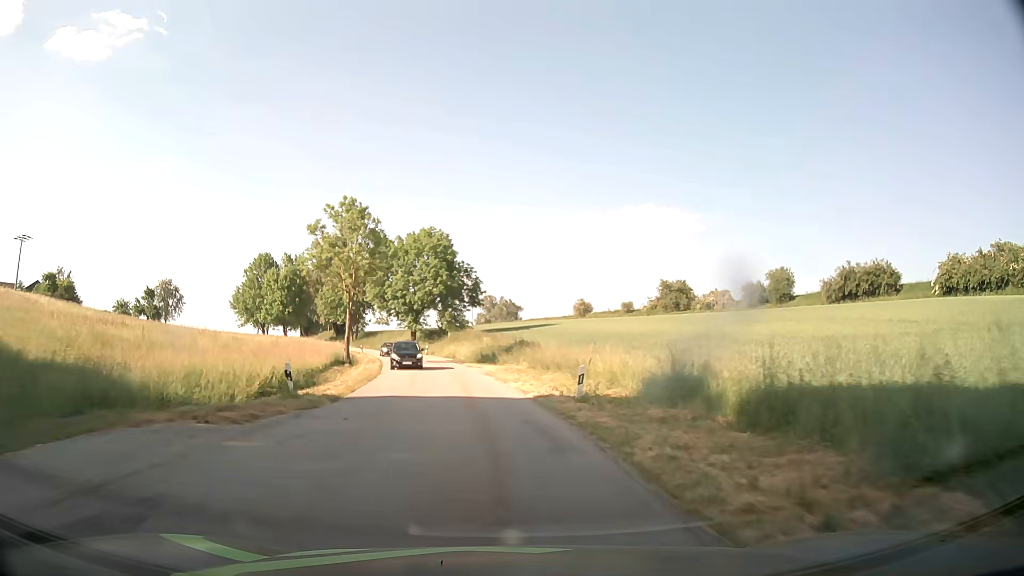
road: tertiary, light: Day
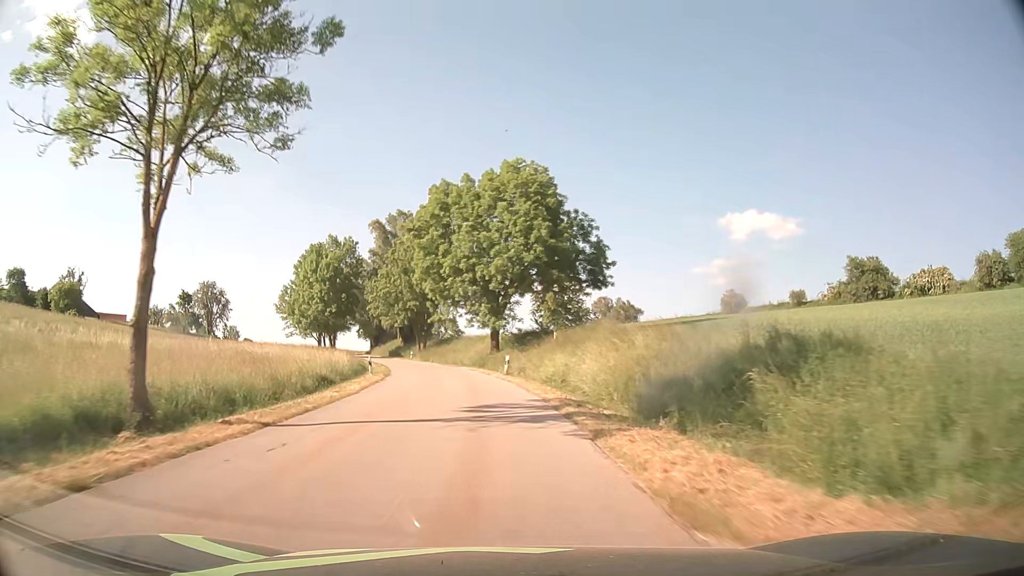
(-2.4, +38.8) m; -9°
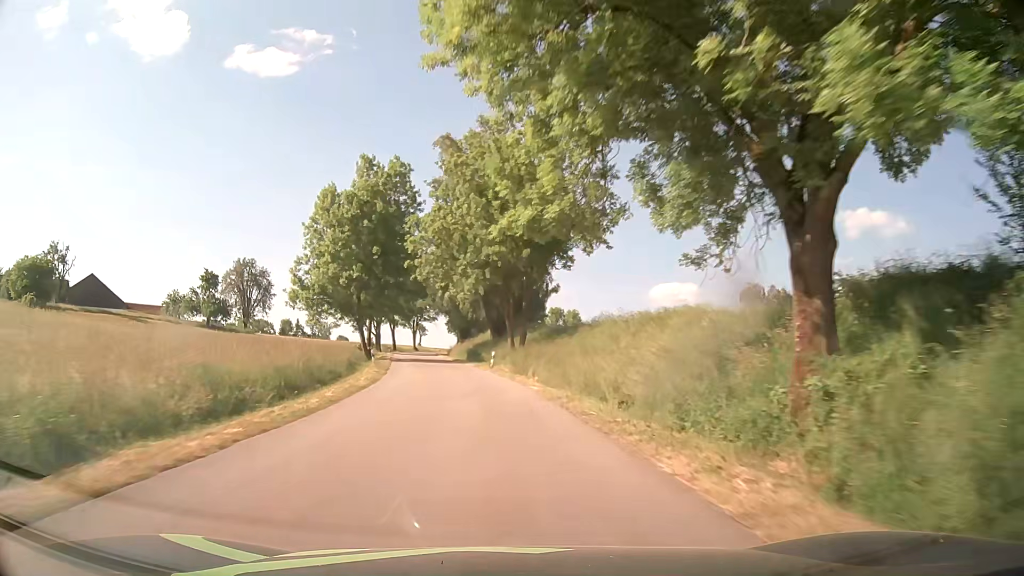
(-3.6, +44.6) m; -10°
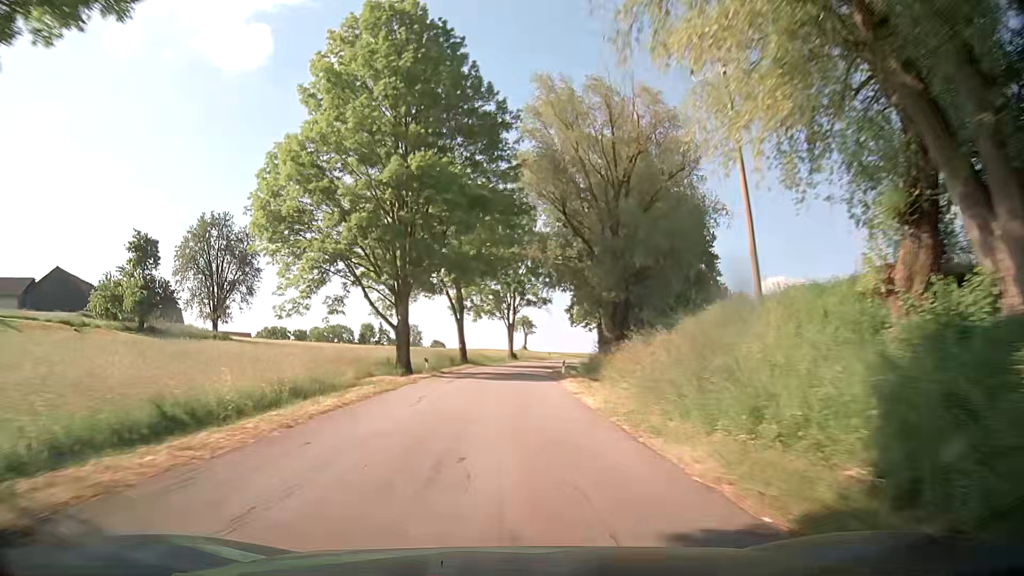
(-6.1, +57.3) m; -9°
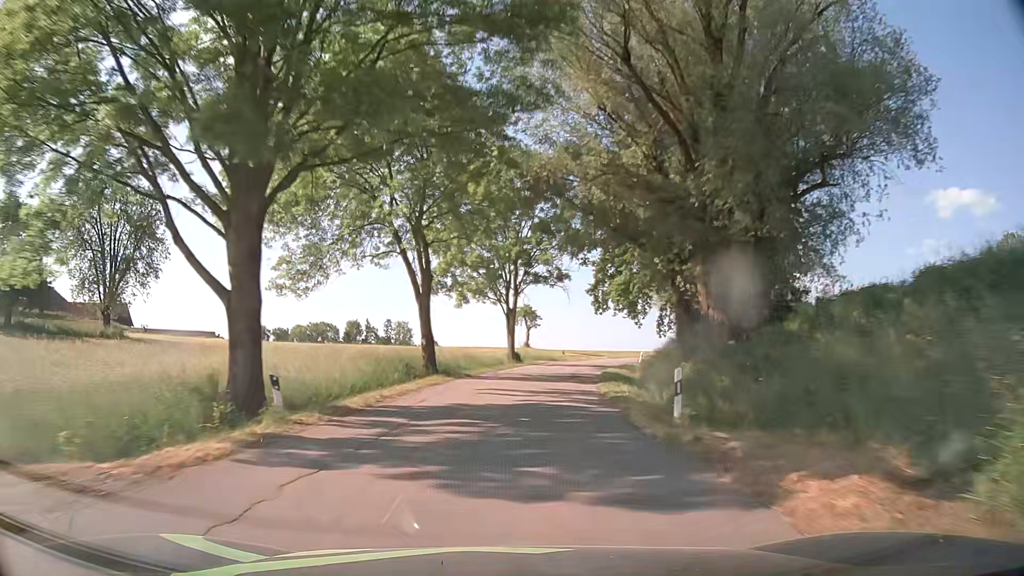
(-0.4, +22.6) m; -1°
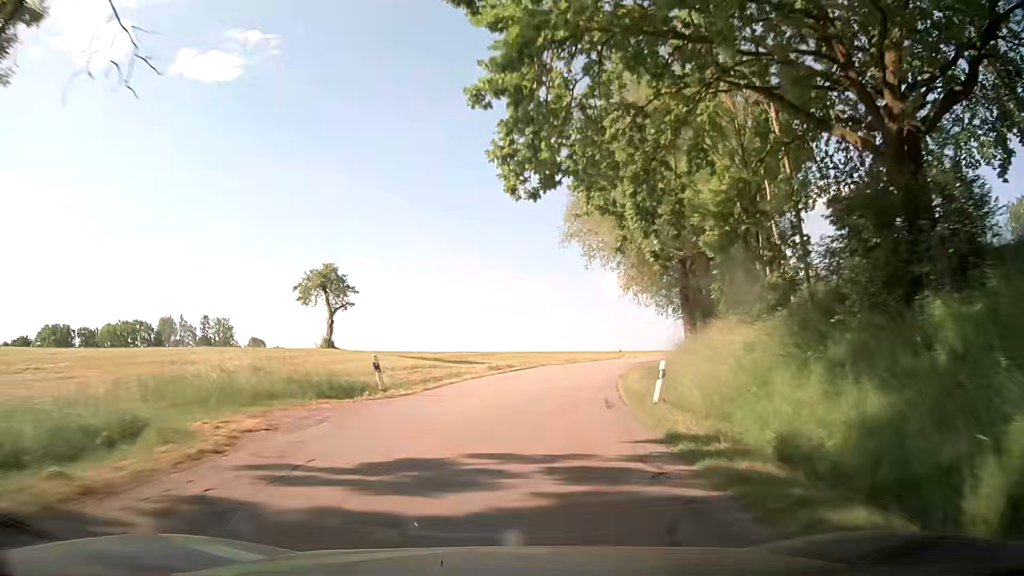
(+4.1, +43.5) m; +12°
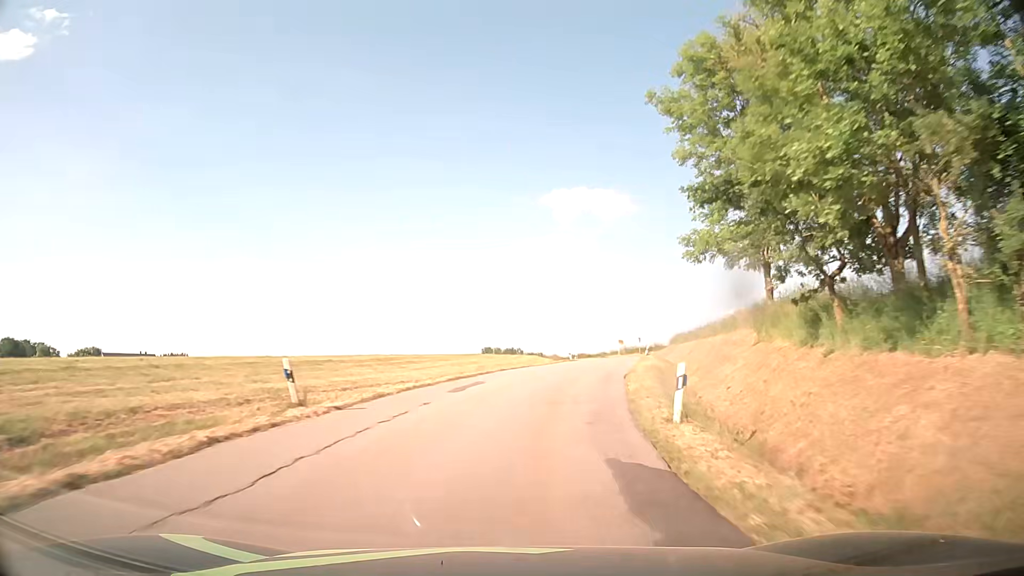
(+10.0, +51.4) m; +22°
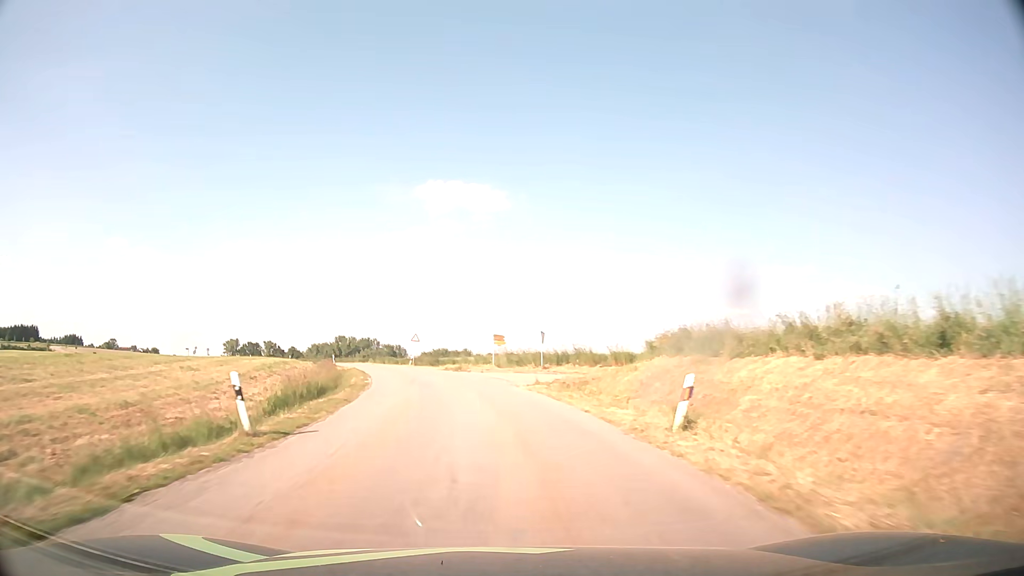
(+7.8, +50.9) m; +12°
(0, +10) (-1, +20) (-3, +30) (-5, +40) (-7, +49) (-10, +59) (-14, +68) (-18, +77) (-23, +86) (-28, +94) m
